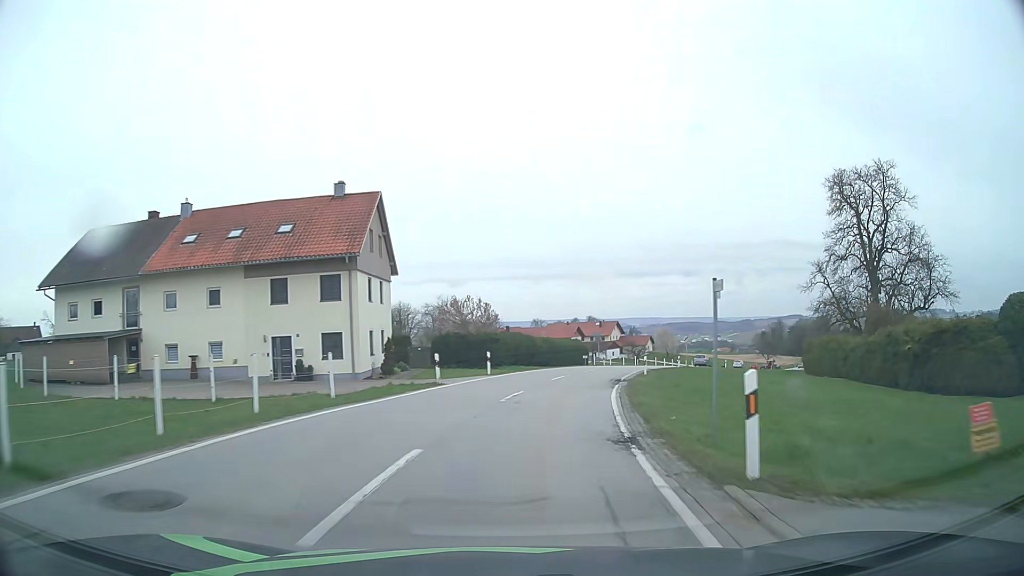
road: secondary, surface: asphalt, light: Day
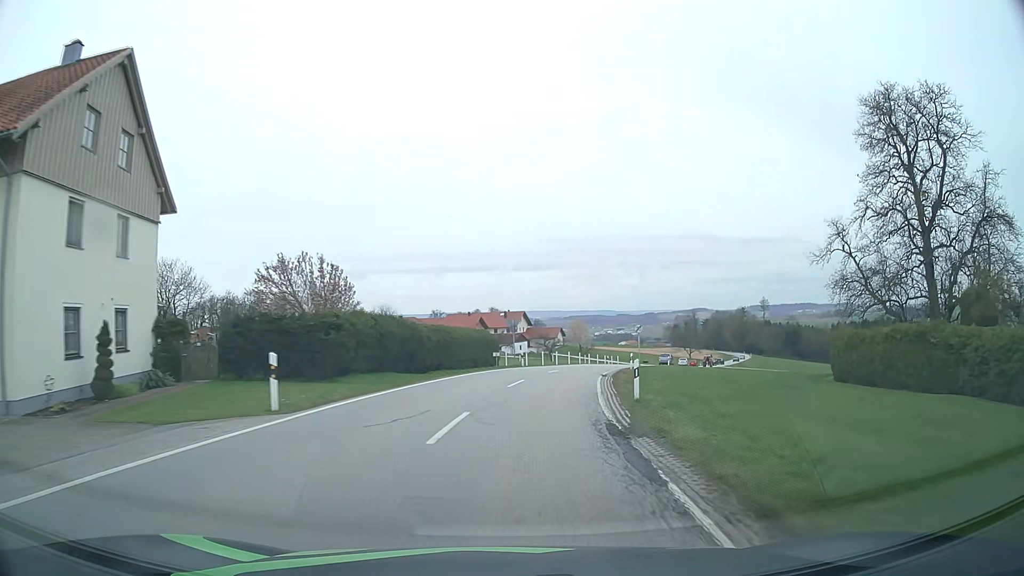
(+1.4, +19.3) m; +8°
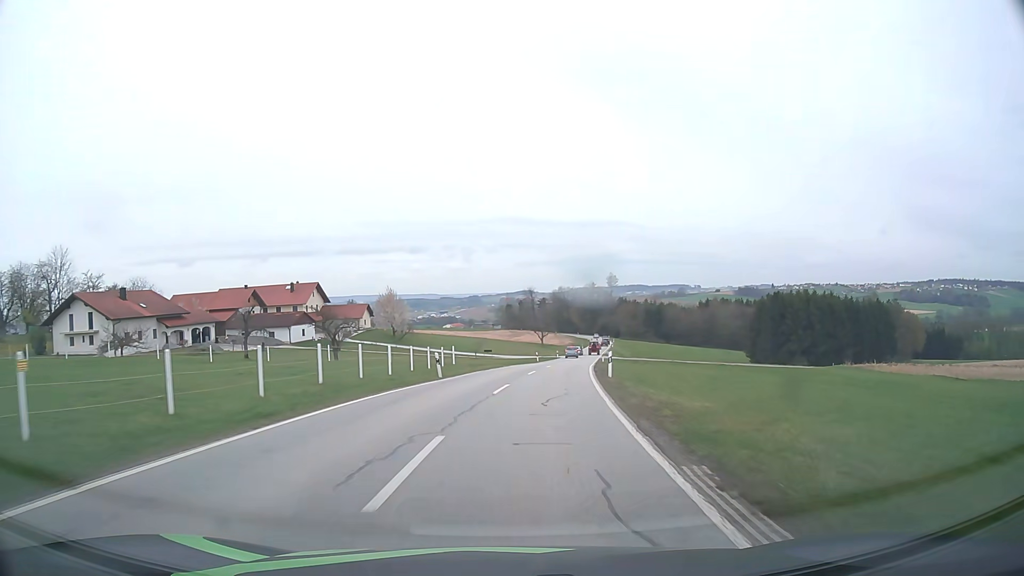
(+7.3, +49.3) m; +15°
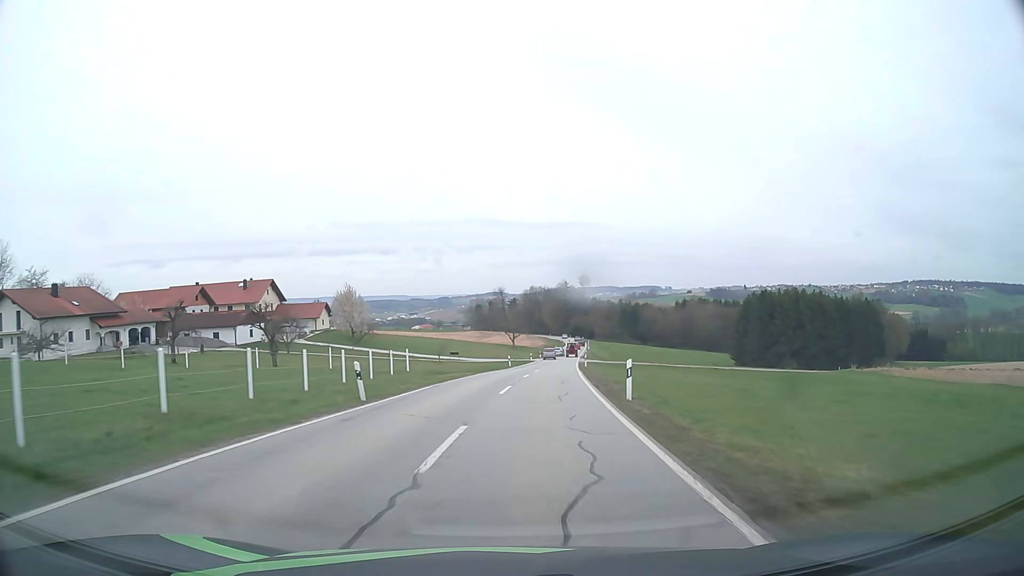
(+0.3, +10.0) m; +3°
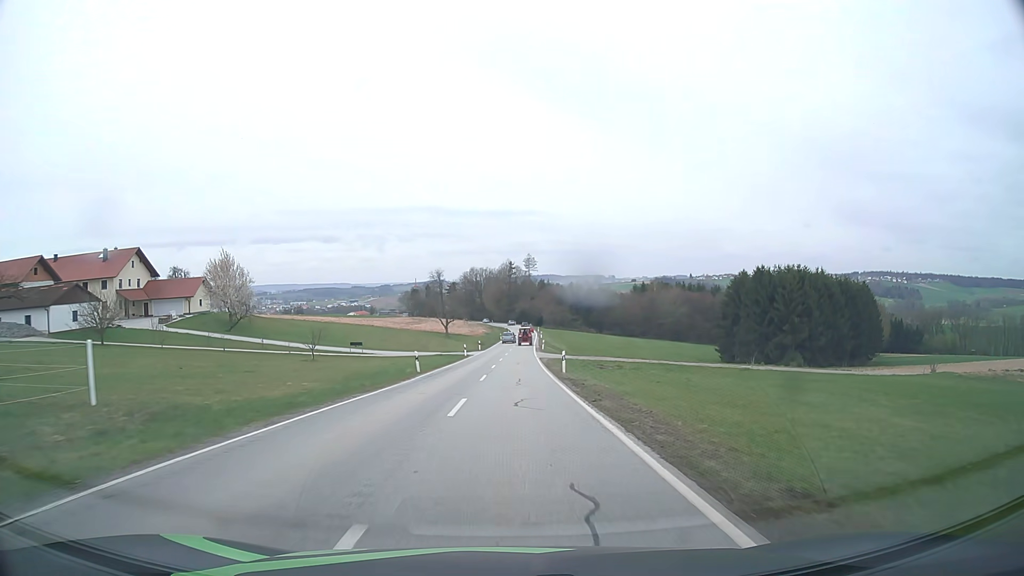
(+1.7, +29.9) m; +5°
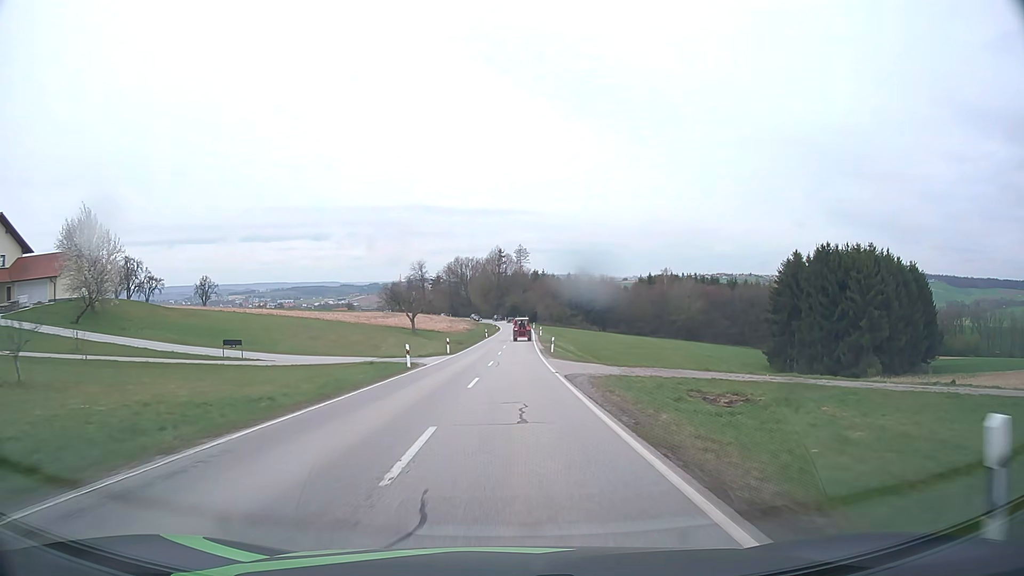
(+0.2, +29.7) m; +1°
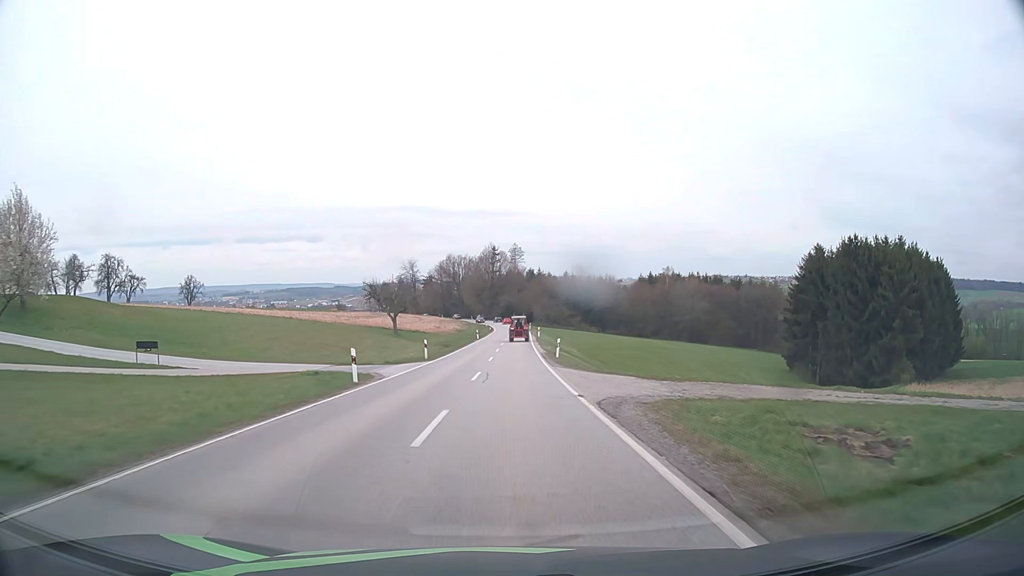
(0.0, +9.6) m; 0°
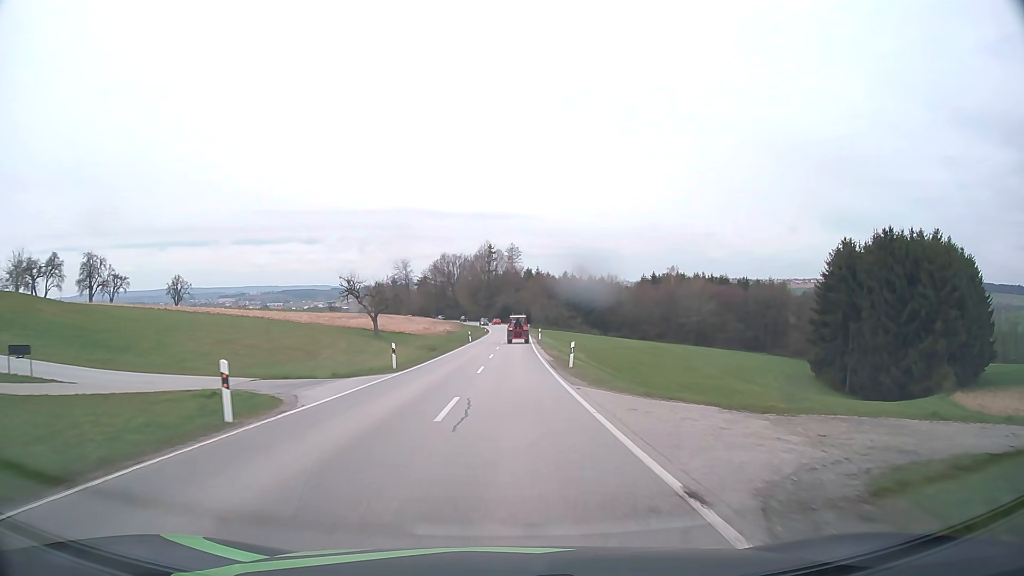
(0.0, +9.3) m; 0°
(0, +10) (0, +20) (0, +30) (0, +40) (0, +50) (+1, +60) (+1, +70) (+1, +80) (+1, +90) (+1, +100) m
